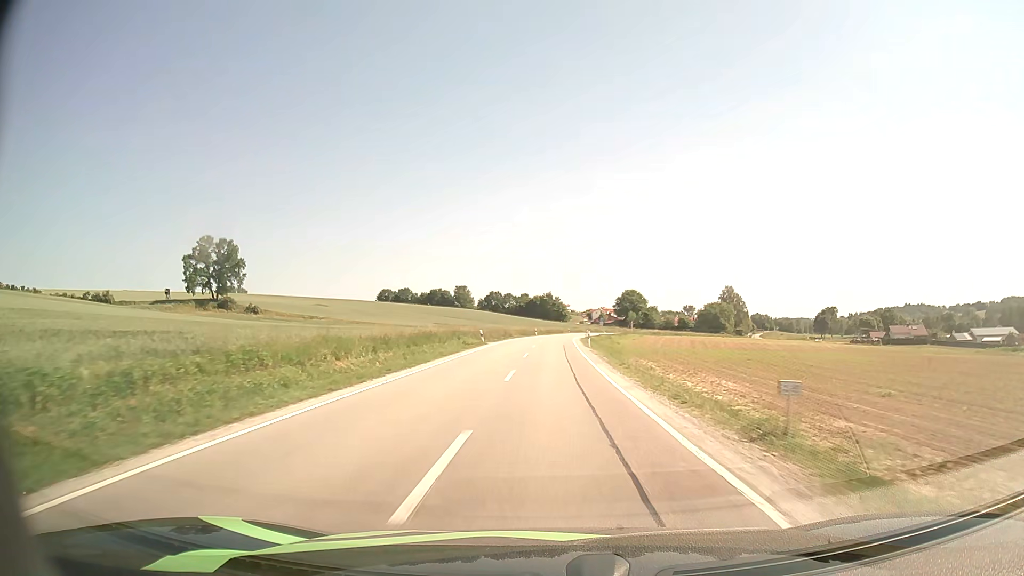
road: secondary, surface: asphalt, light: Day
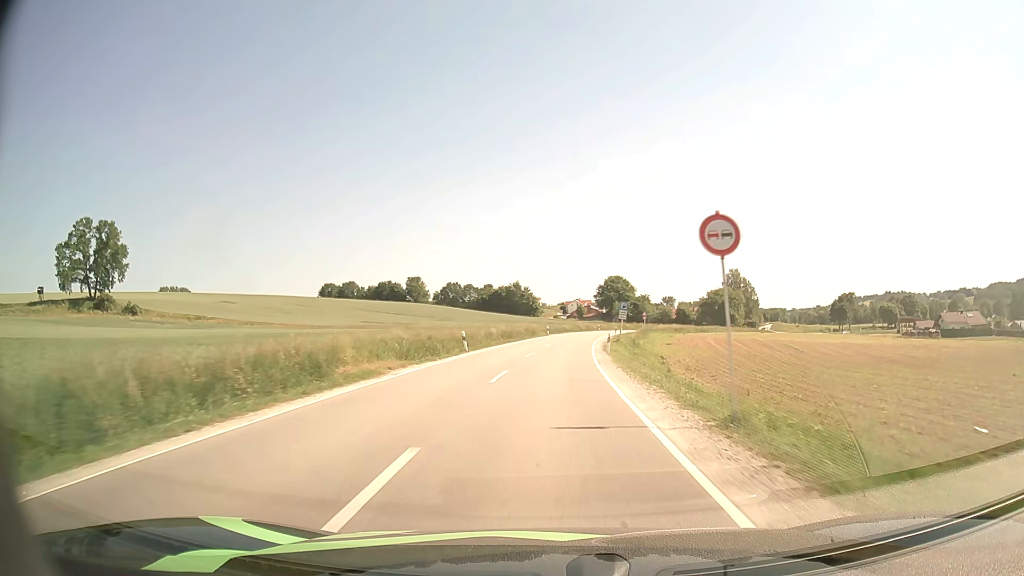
(+0.3, +61.4) m; +2°
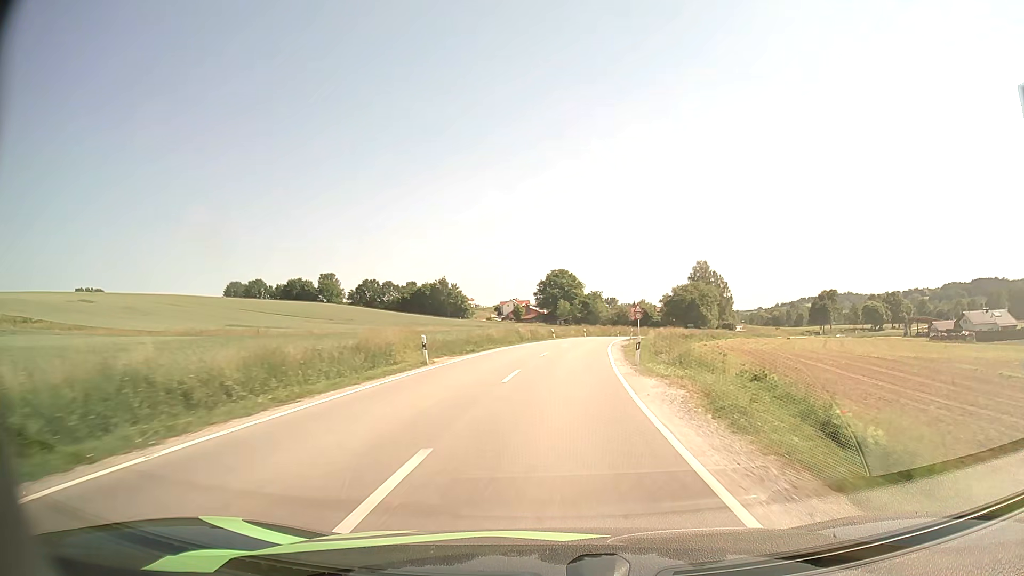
(+1.8, +47.9) m; +5°
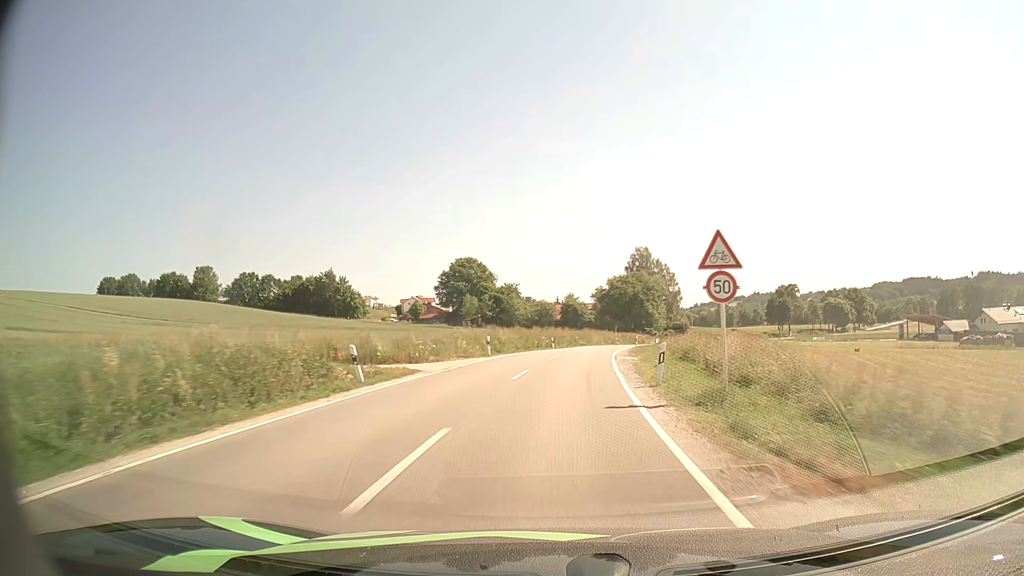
(+3.0, +45.5) m; +7°
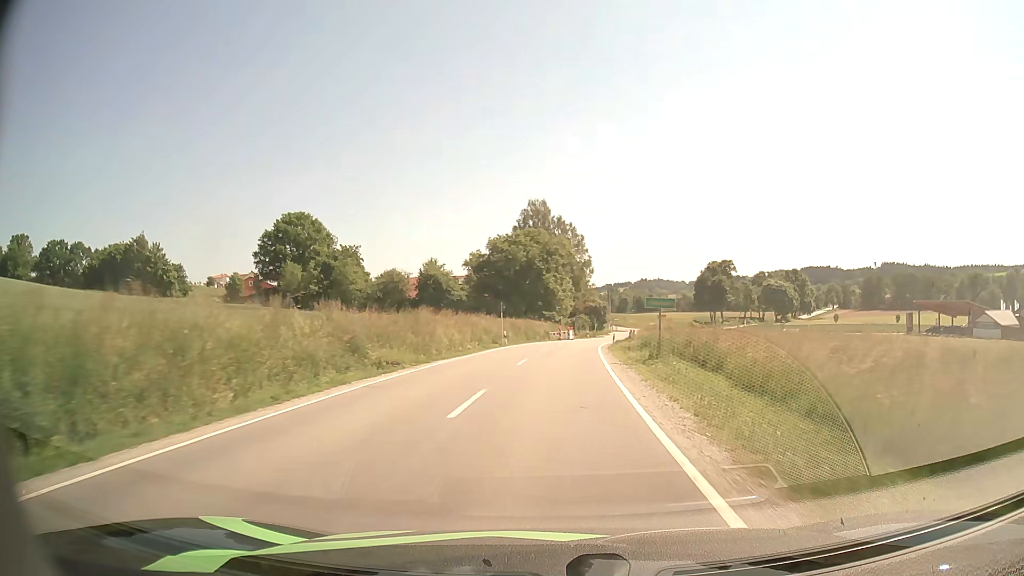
(+5.1, +55.4) m; +10°
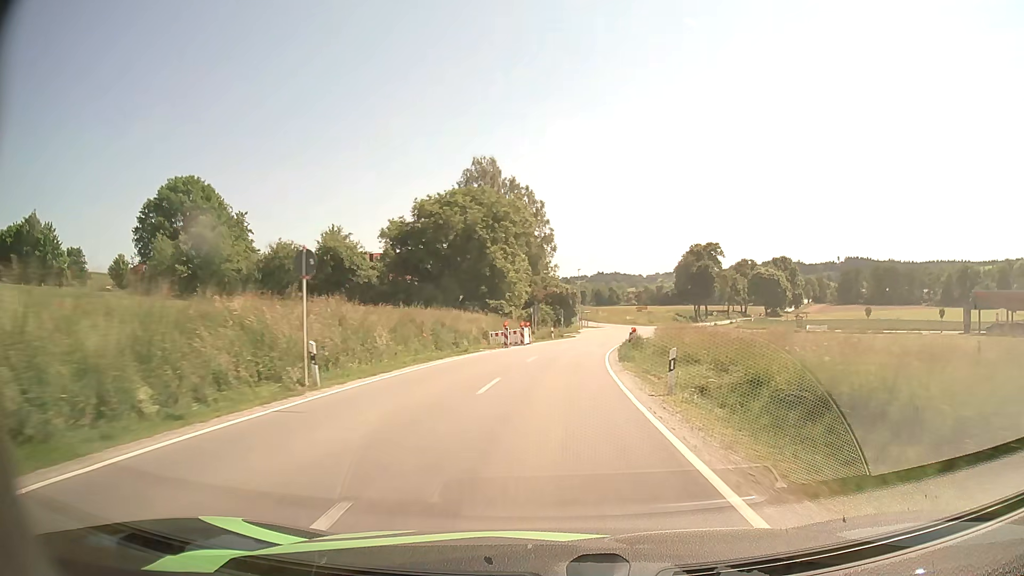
(+1.1, +32.2) m; +4°
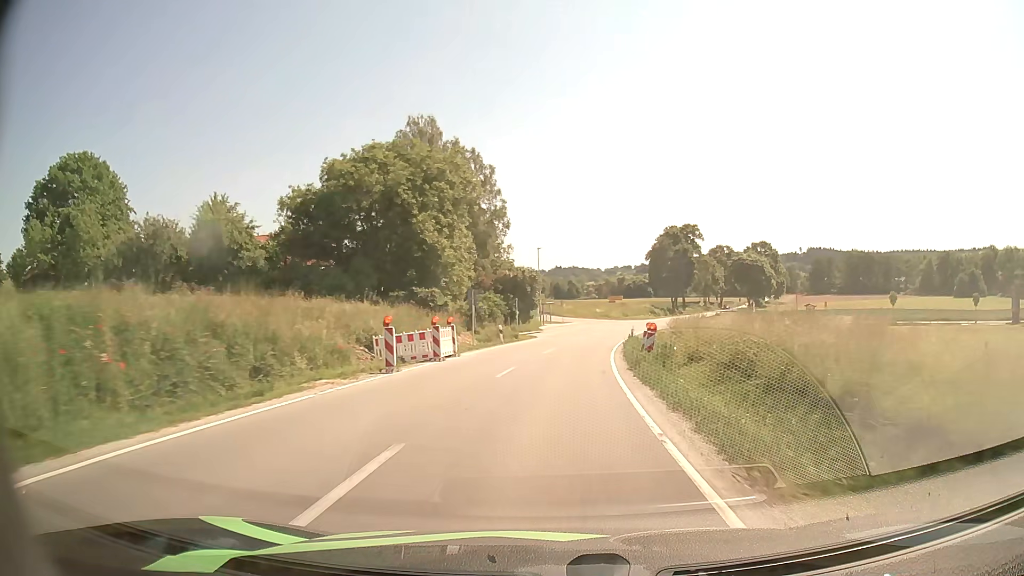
(+0.6, +20.9) m; +4°
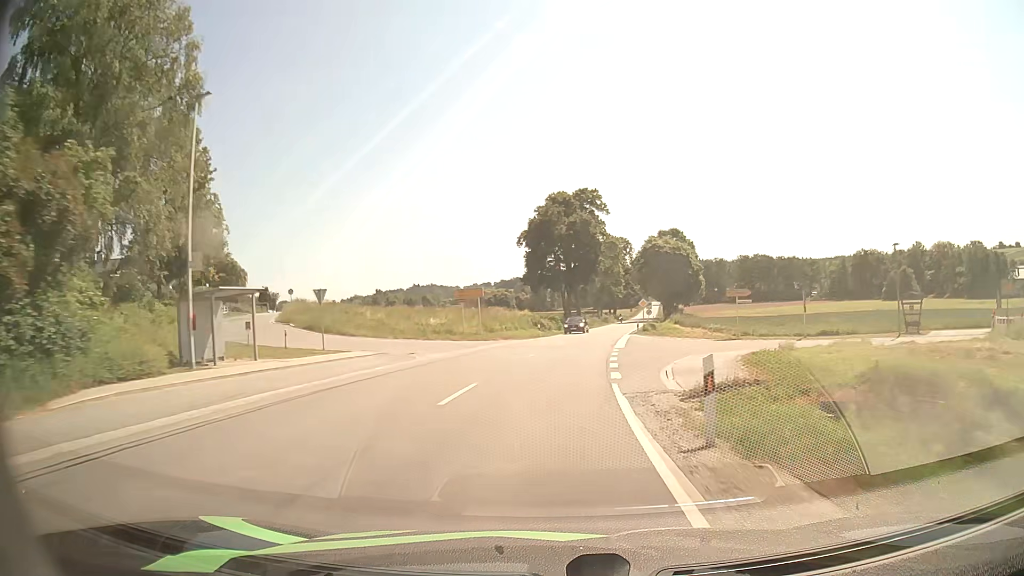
(+5.3, +52.9) m; +12°
(0, +10) (+1, +20) (+2, +30) (+3, +40) (+4, +50) (+6, +60) (+7, +70) (+9, +79) (+11, +89) (+12, +99) m
